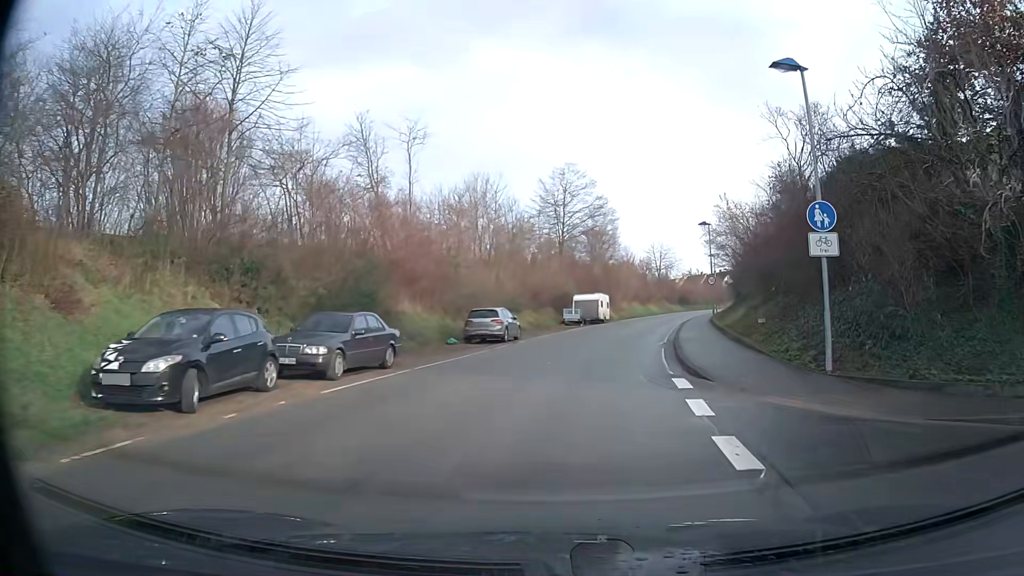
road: secondary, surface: asphalt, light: Day
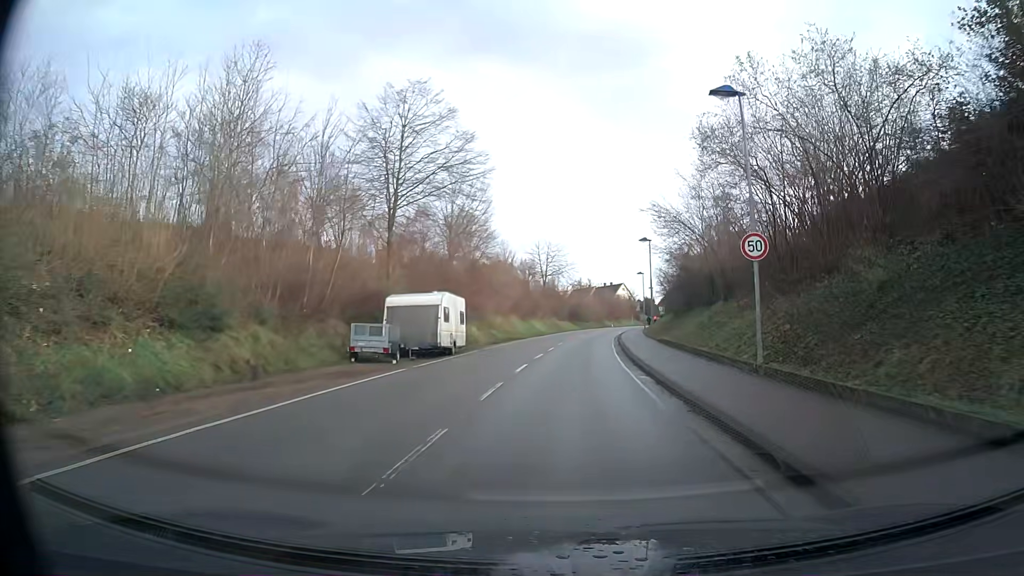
(+2.6, +28.7) m; +10°
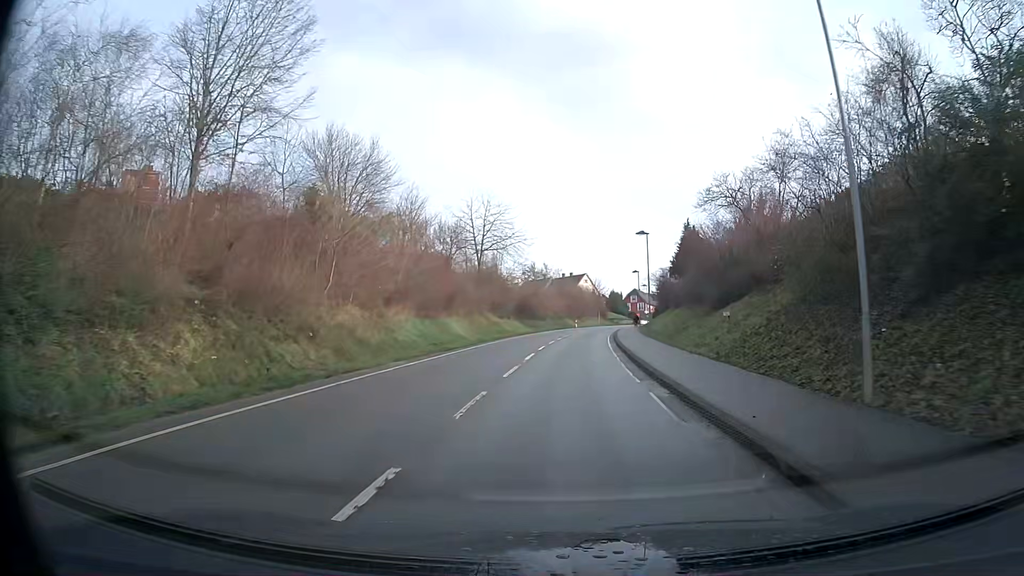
(+1.2, +34.4) m; +4°
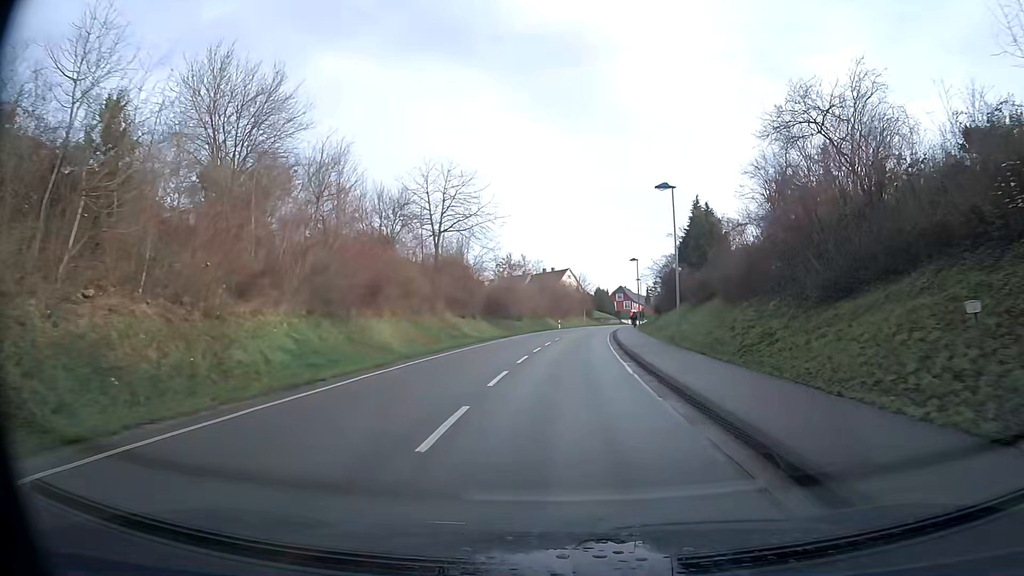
(+0.2, +14.9) m; +2°
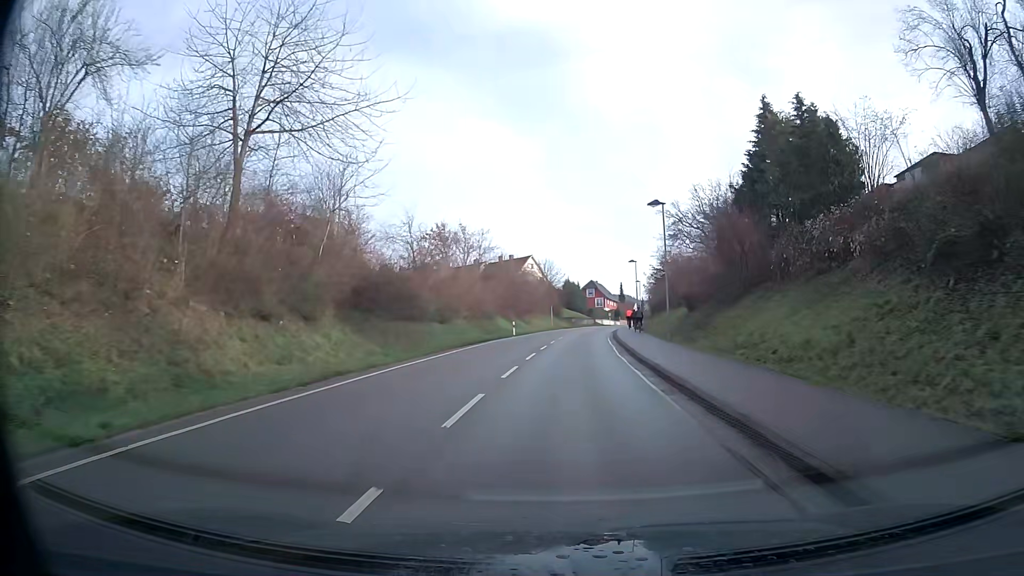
(+0.7, +30.2) m; +3°
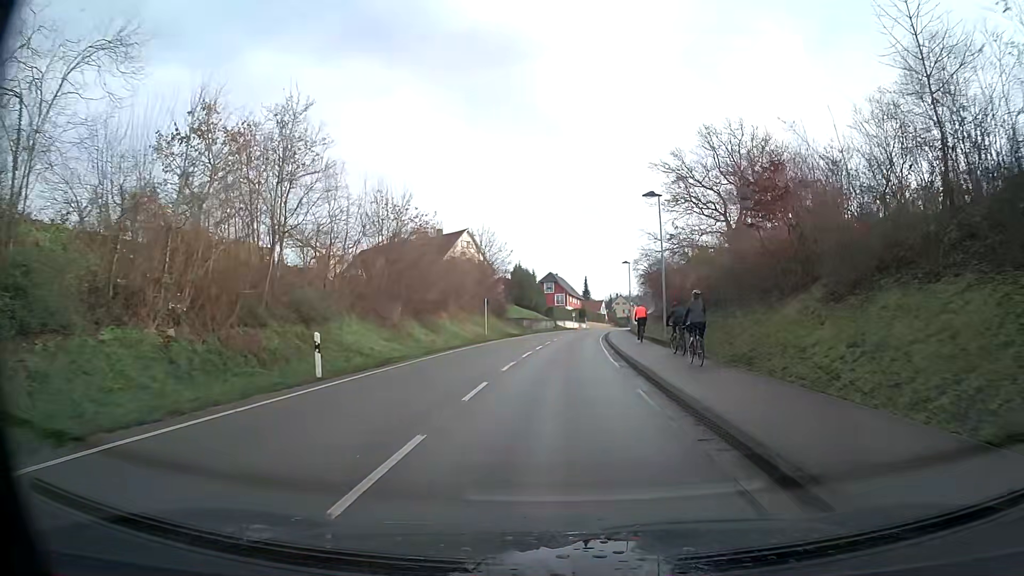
(+1.2, +35.4) m; +3°
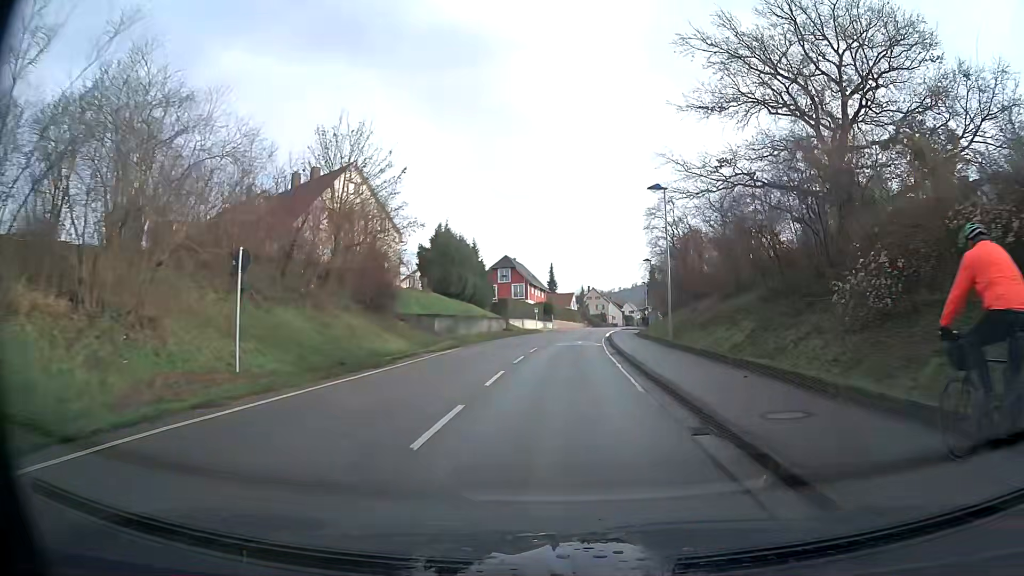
(+1.1, +35.6) m; +4°
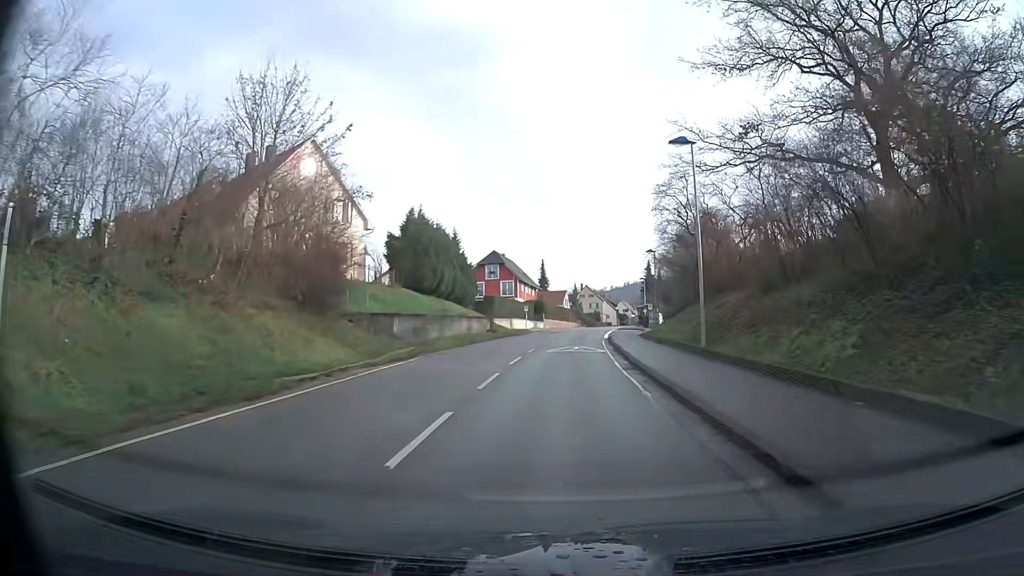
(0.0, +7.3) m; +1°
(0, +10) (0, +20) (+1, +30) (+1, +40) (+2, +50) (+3, +60) (+4, +70) (+5, +80) (+6, +90) (+8, +100) m
